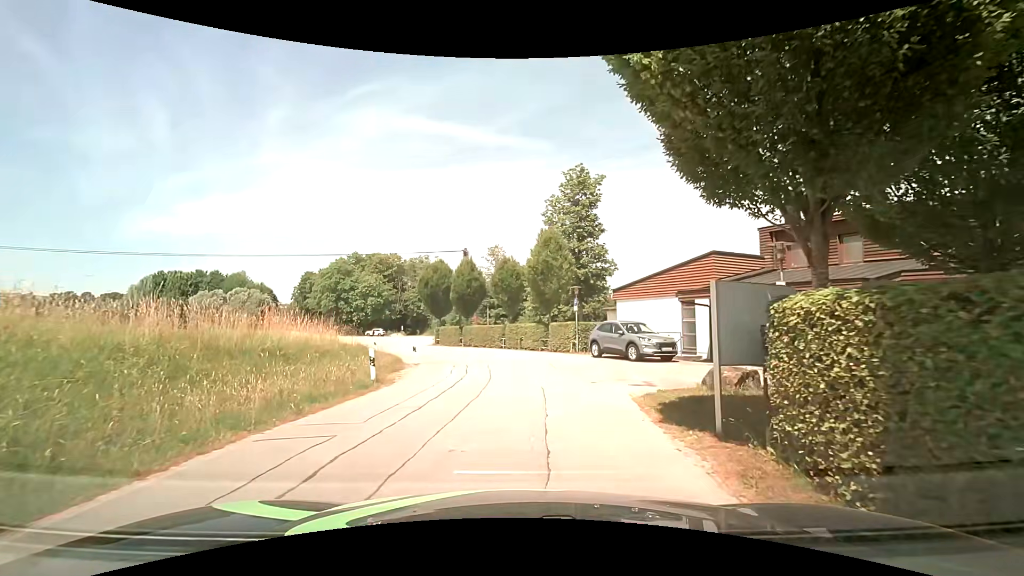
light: Day
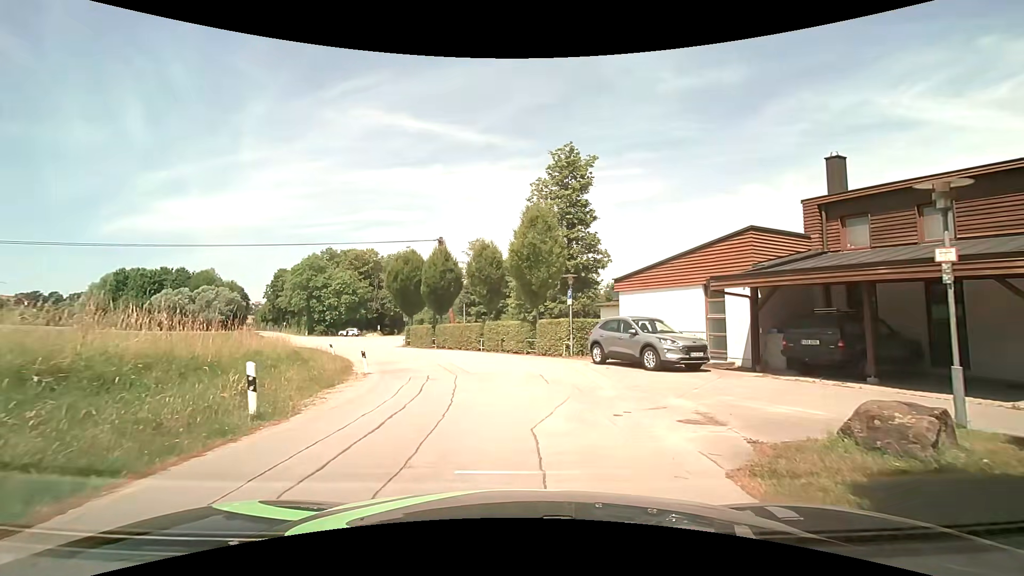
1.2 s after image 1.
(0.0, +5.2) m; 0°
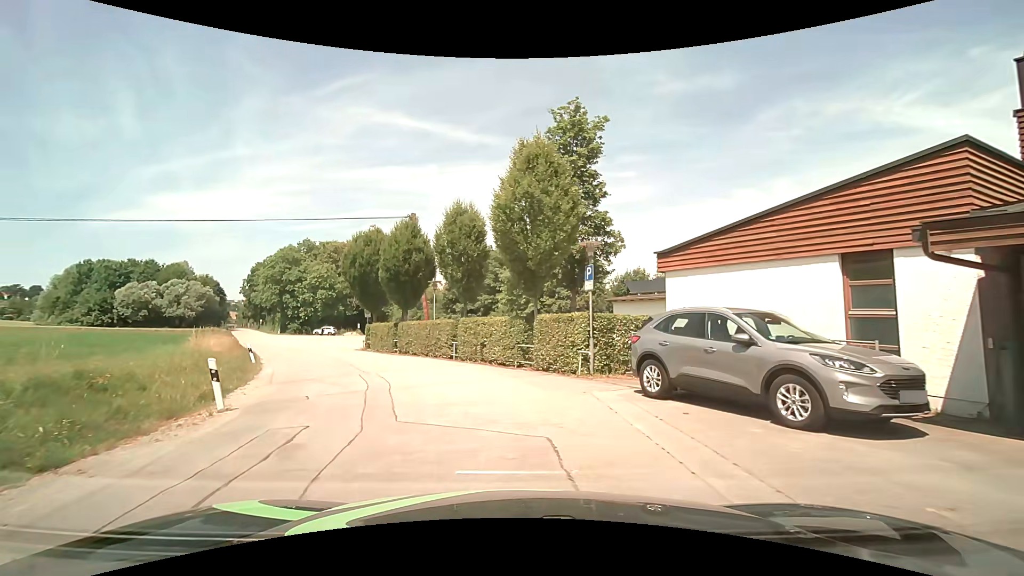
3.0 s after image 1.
(+0.4, +8.4) m; +2°
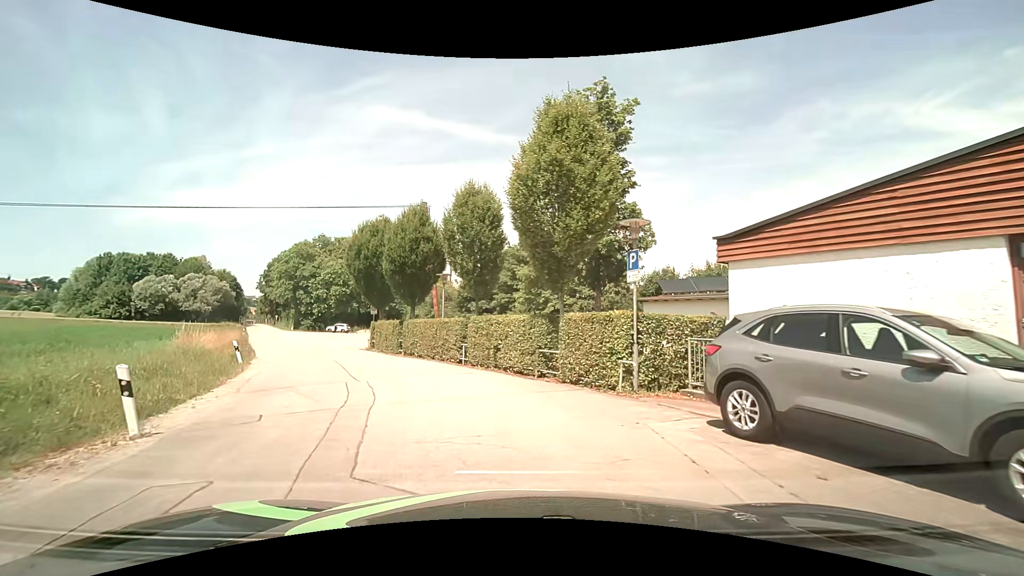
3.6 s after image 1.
(-0.1, +2.9) m; -1°
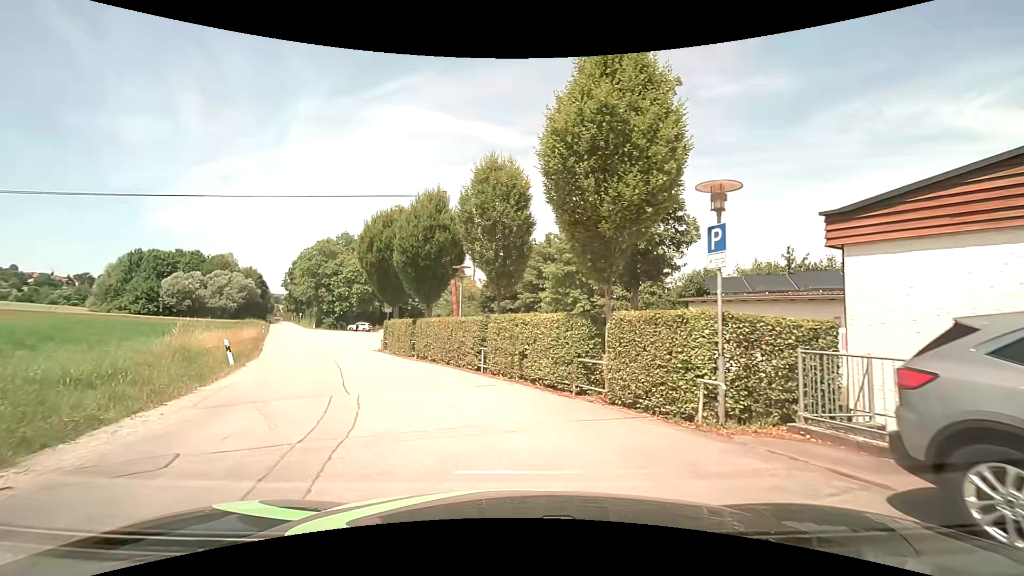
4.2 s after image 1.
(-0.1, +2.8) m; -3°
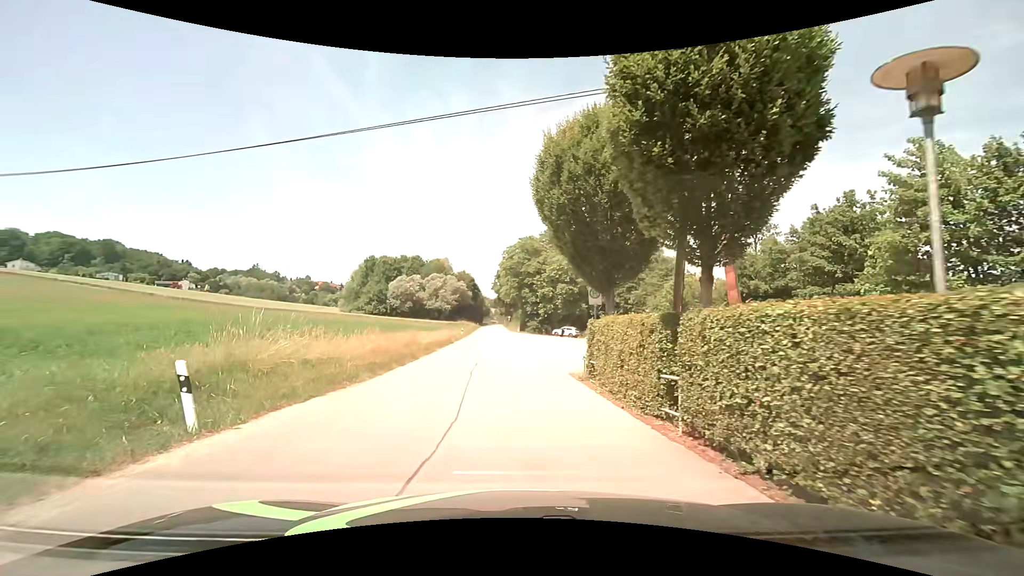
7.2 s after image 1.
(-2.7, +13.5) m; -24°
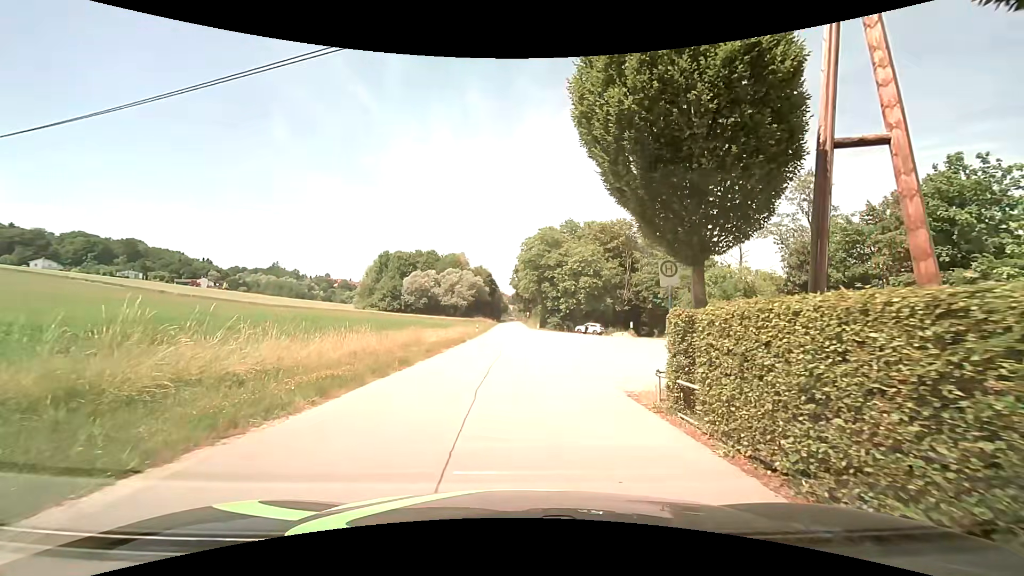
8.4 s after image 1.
(-0.1, +5.5) m; -2°
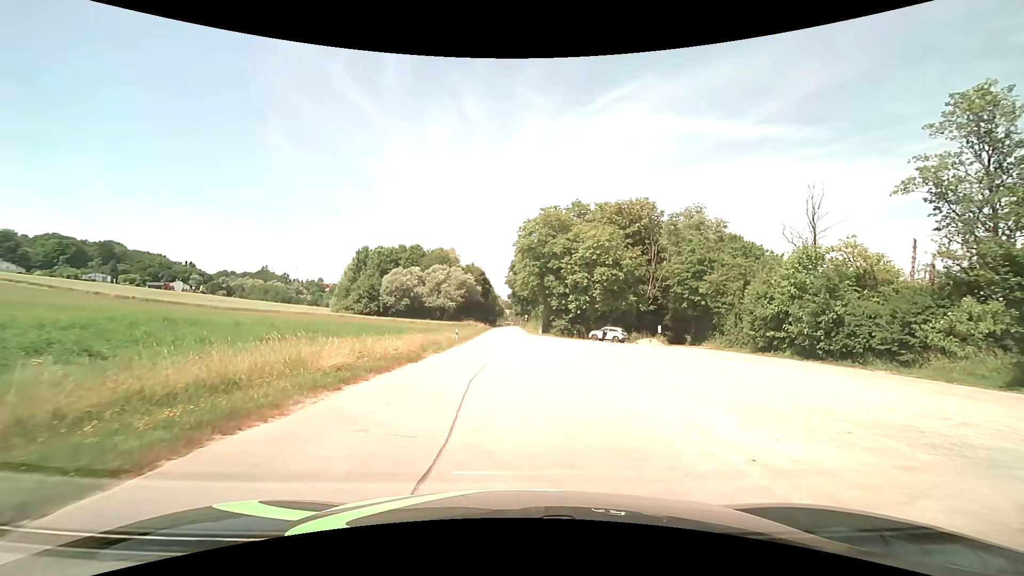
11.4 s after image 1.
(0.0, +17.0) m; +1°
(0, +10) (0, +20) (0, +30) (0, +40) (-1, +50) (-1, +60) (-1, +70) (-1, +80) (-1, +90) (-1, +100) m
